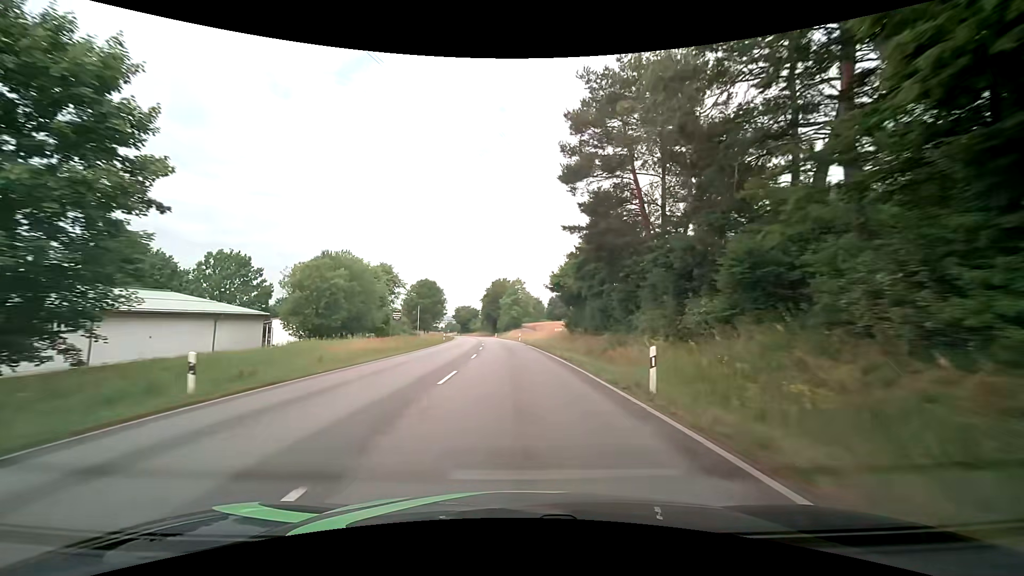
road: primary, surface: asphalt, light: Day
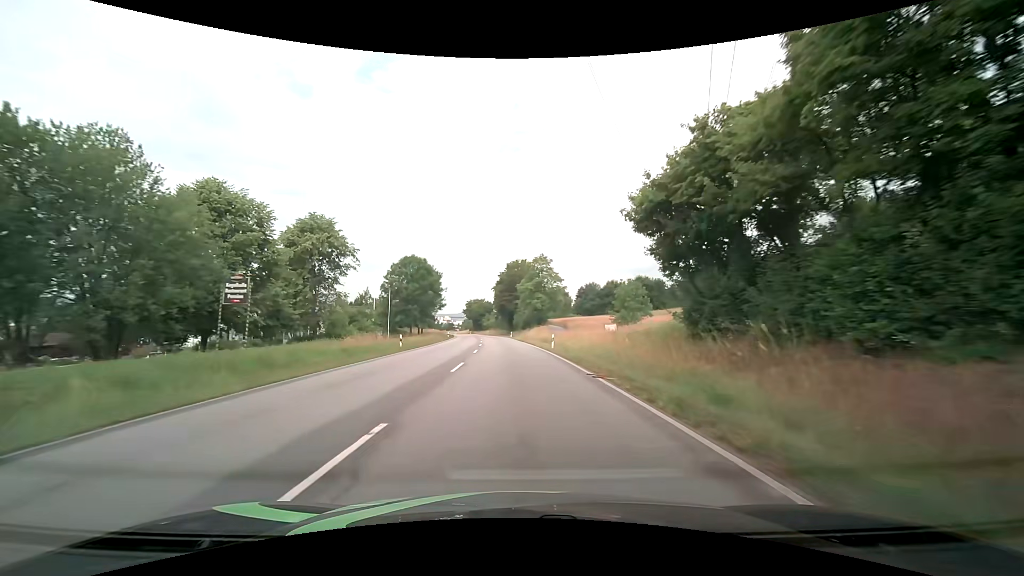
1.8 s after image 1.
(-0.6, +32.9) m; -2°
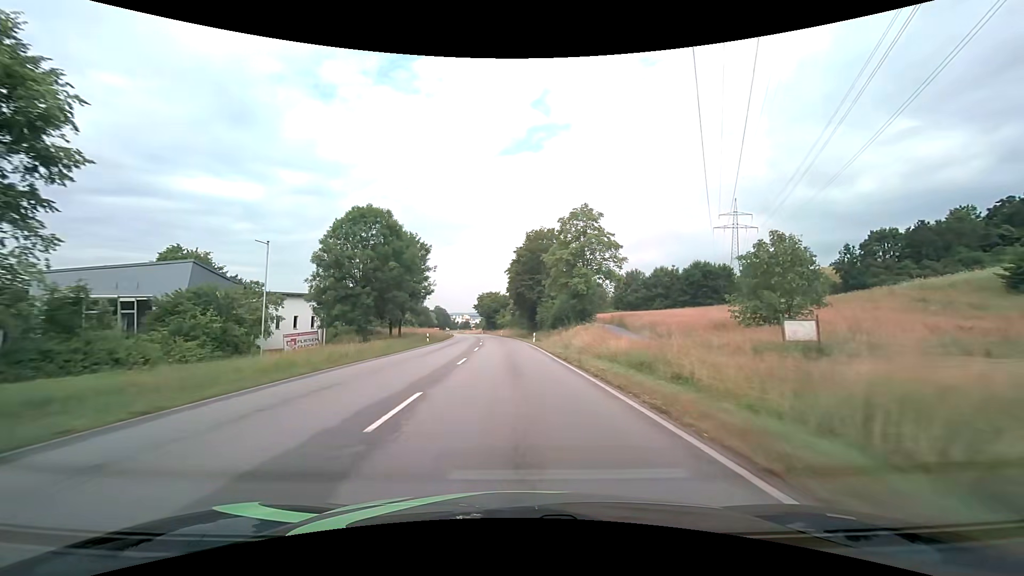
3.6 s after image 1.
(-0.9, +32.6) m; -3°
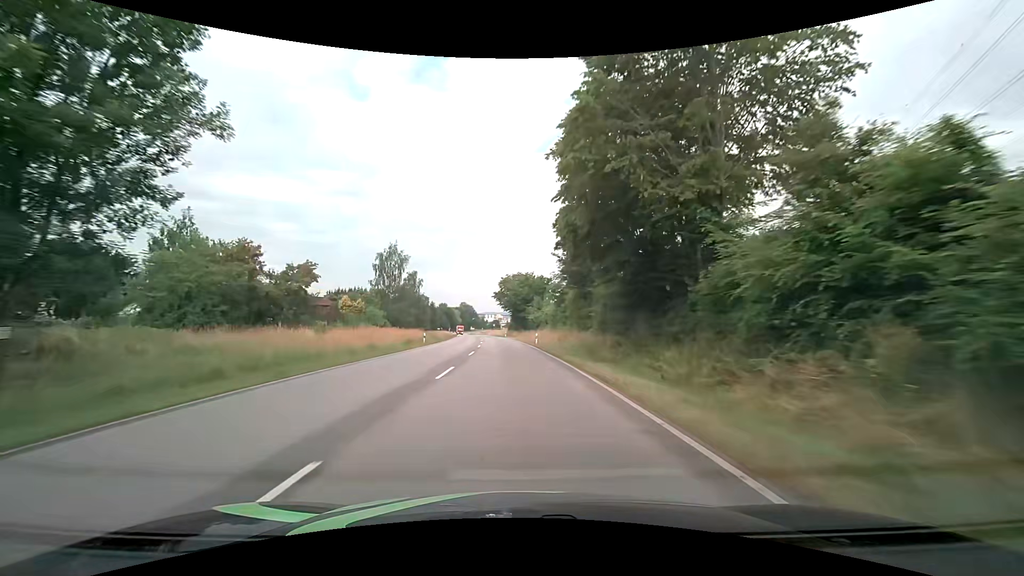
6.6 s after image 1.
(-1.7, +53.5) m; -4°
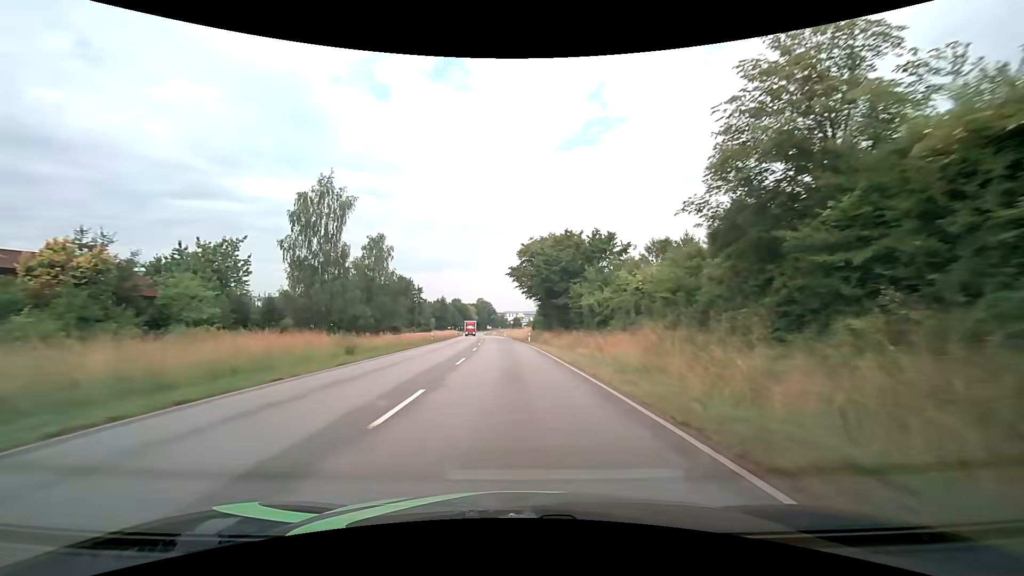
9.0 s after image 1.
(-0.8, +42.1) m; -2°
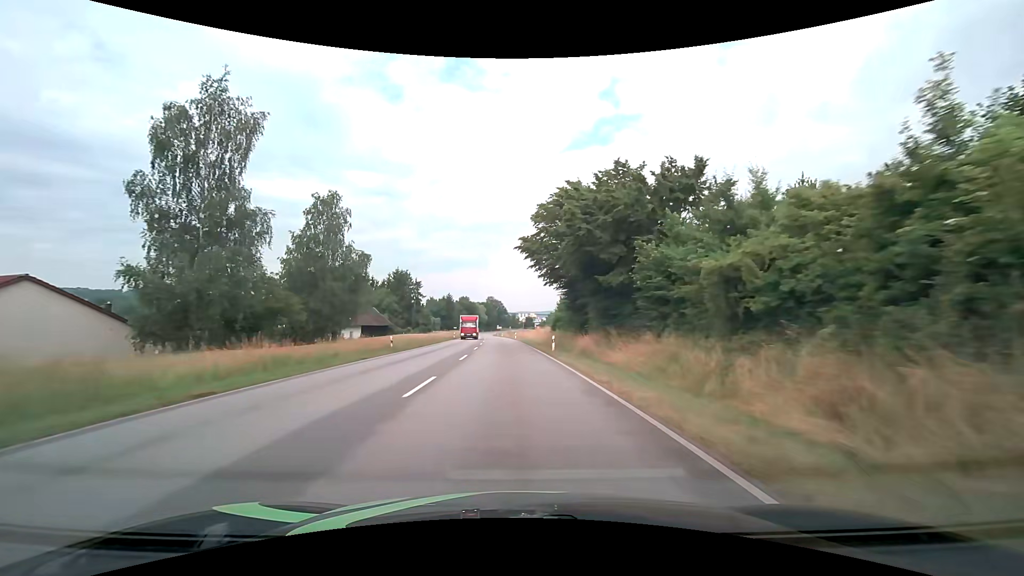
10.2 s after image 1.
(-0.2, +21.0) m; -1°
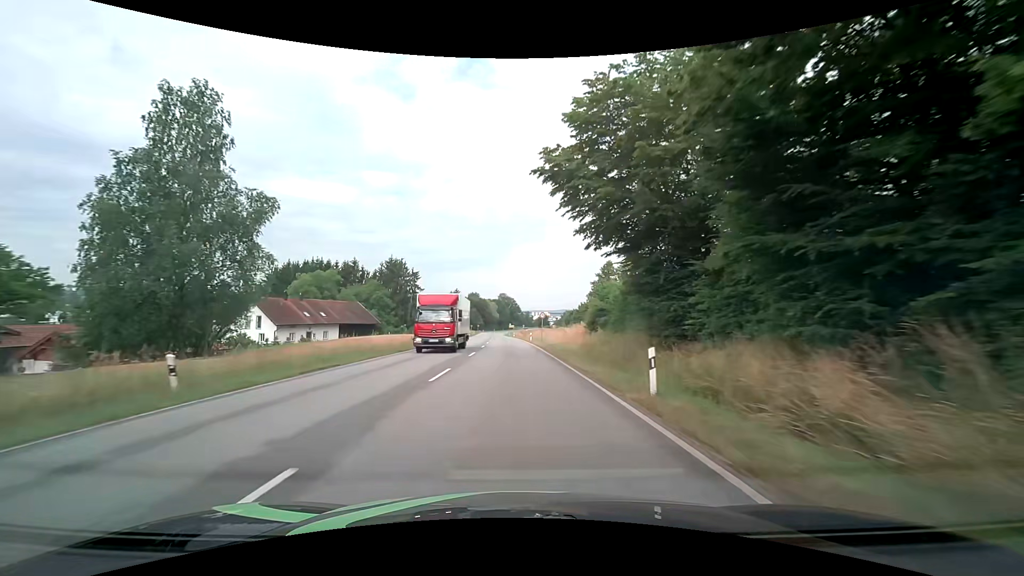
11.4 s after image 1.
(-0.3, +20.9) m; -2°
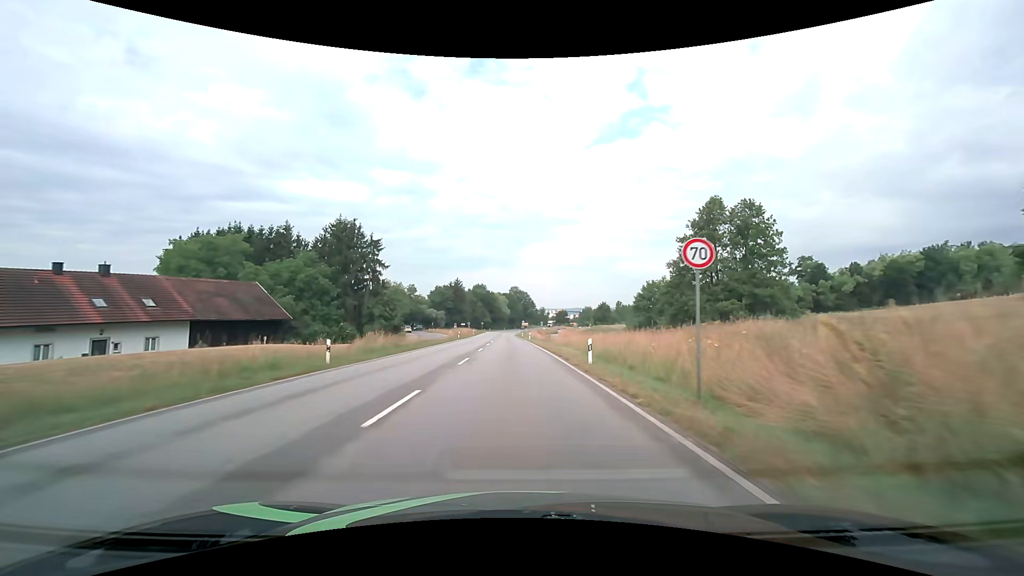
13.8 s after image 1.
(-0.7, +41.8) m; -2°
(0, +10) (0, +20) (0, +30) (0, +40) (-1, +50) (-1, +60) (-1, +70) (-1, +80) (-2, +90) (-2, +100) m
